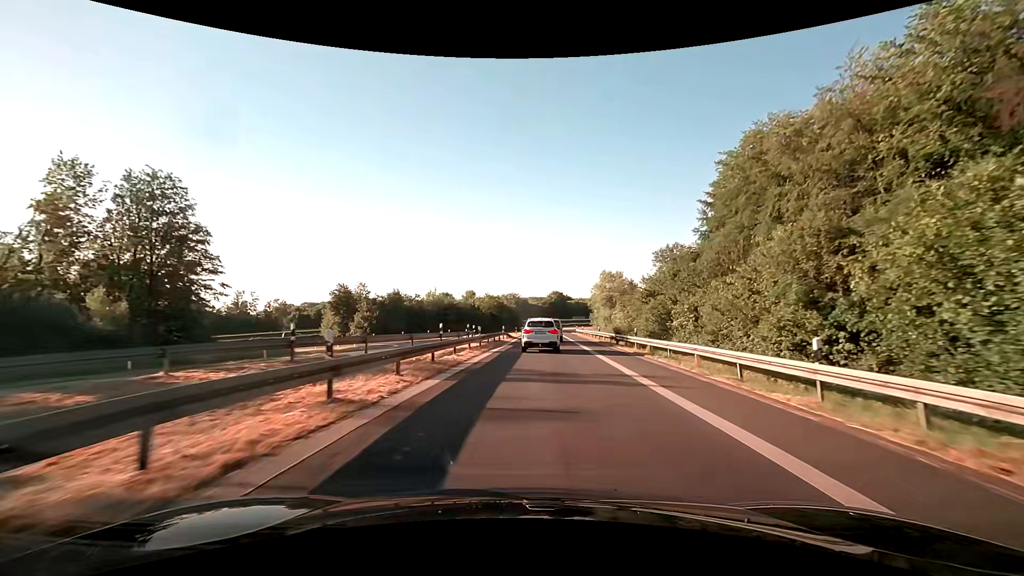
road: motorway_link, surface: asphalt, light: Day
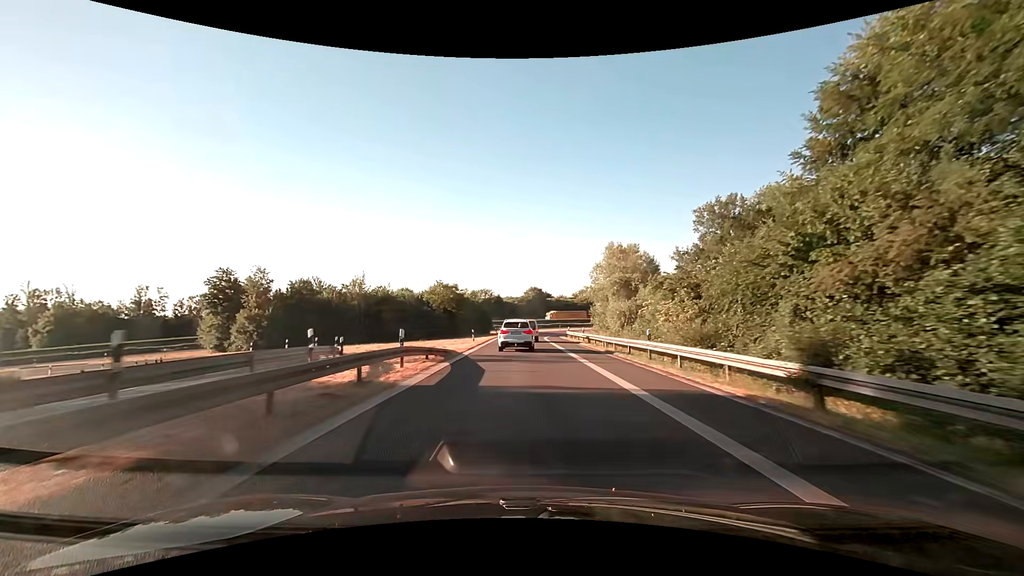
(+1.3, +29.3) m; +3°
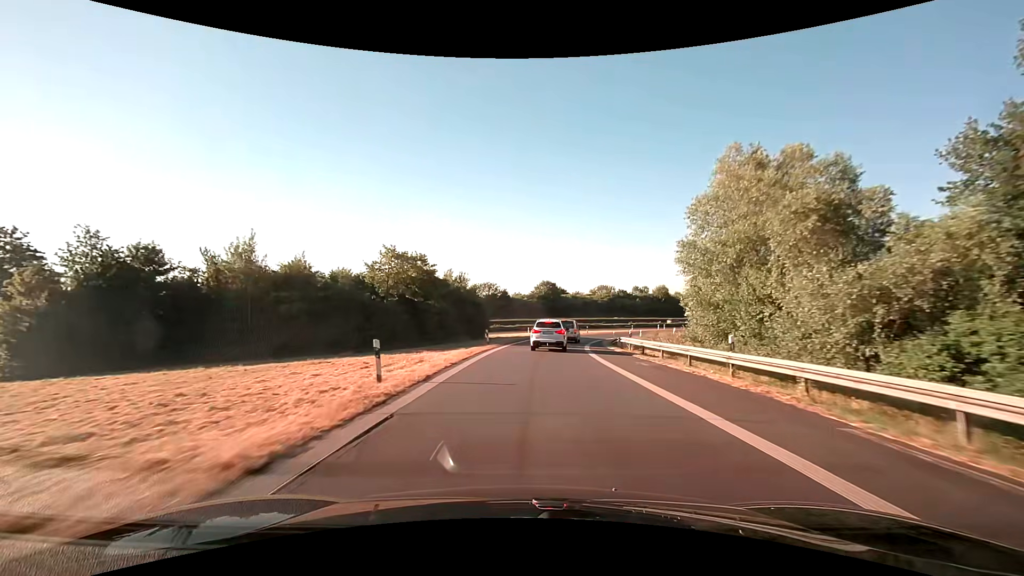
(-0.6, +30.4) m; -1°
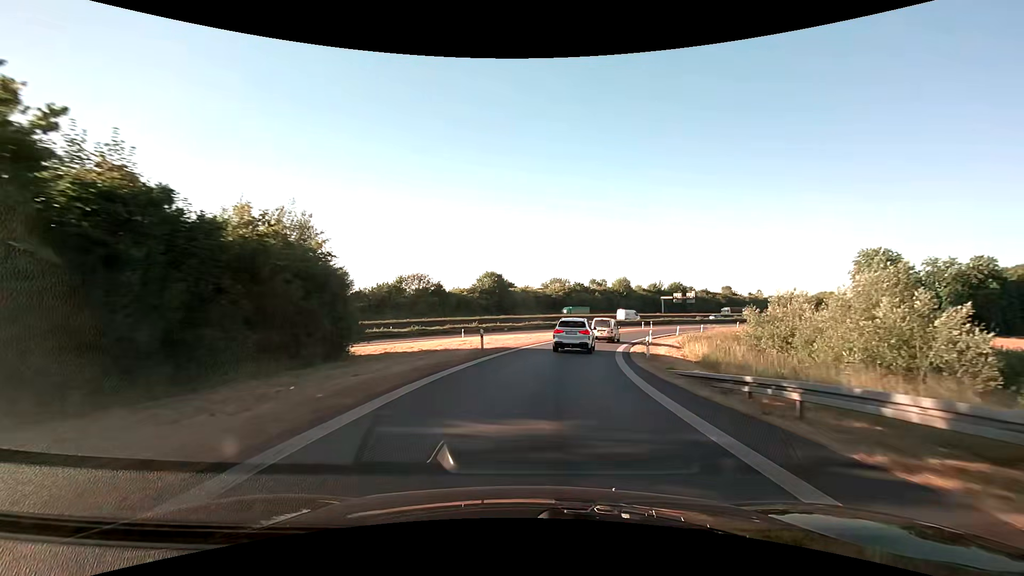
(+1.3, +30.9) m; +6°
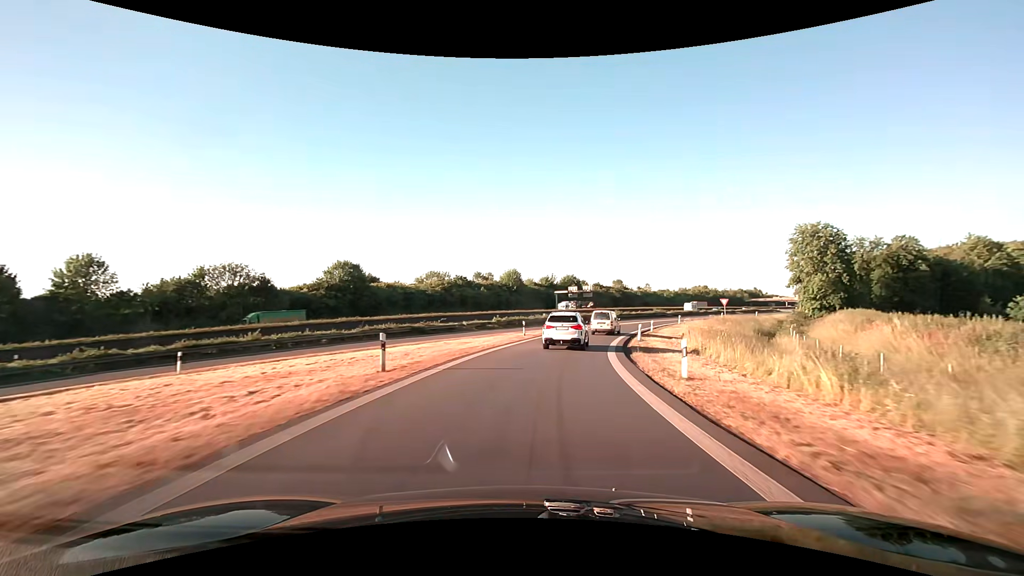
(+3.3, +30.5) m; +13°
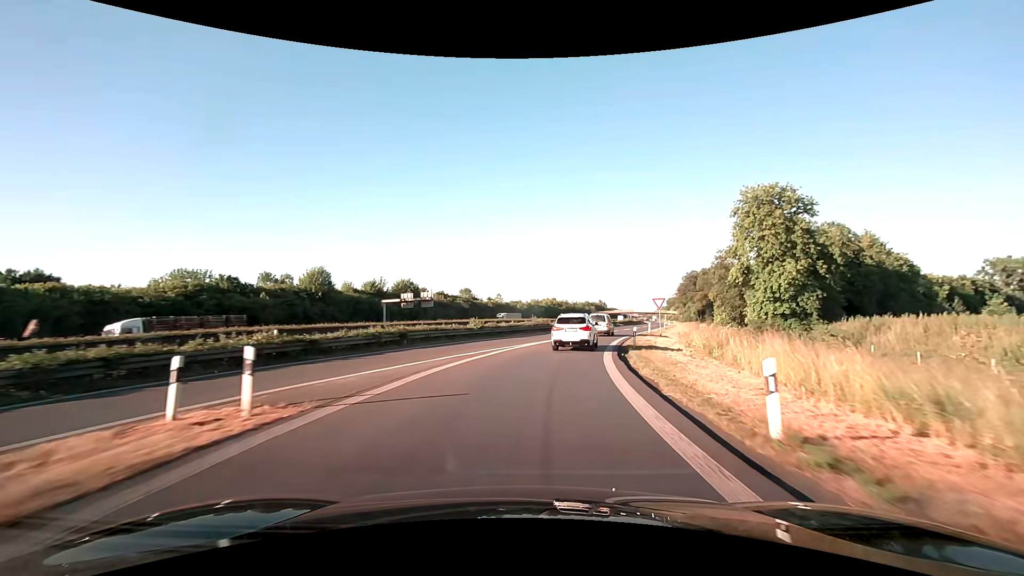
(+6.1, +40.1) m; +17°
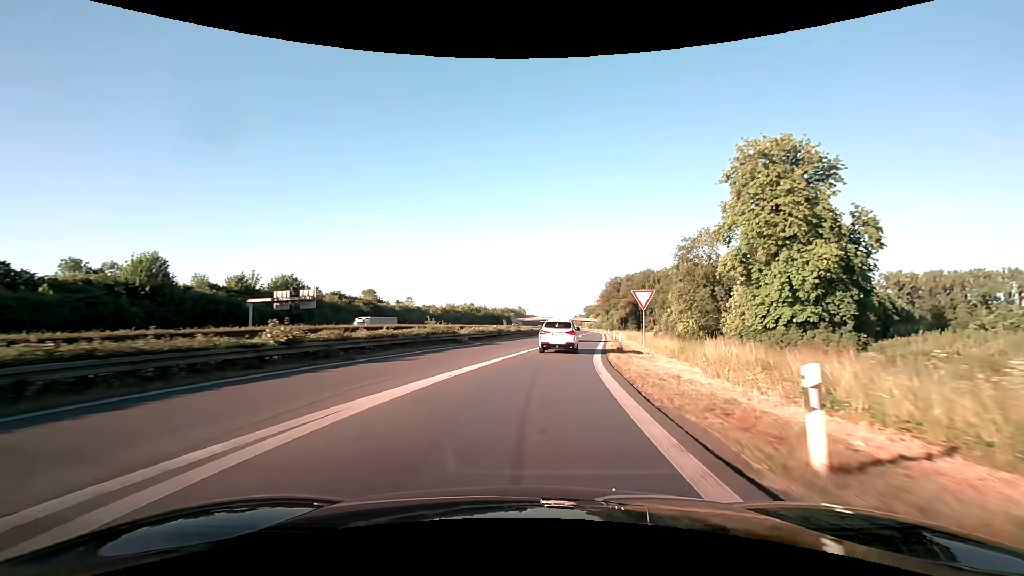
(+1.6, +20.2) m; +9°
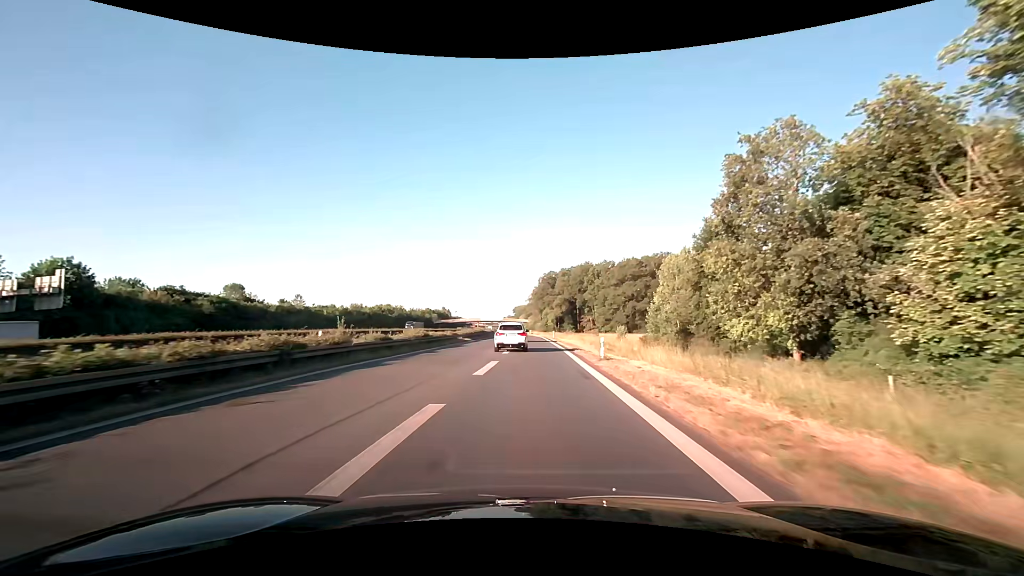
(+2.9, +31.5) m; +9°
(0, +10) (0, +20) (0, +30) (0, +40) (0, +50) (-1, +60) (-1, +70) (-1, +80) (-1, +90) (-2, +100) m
